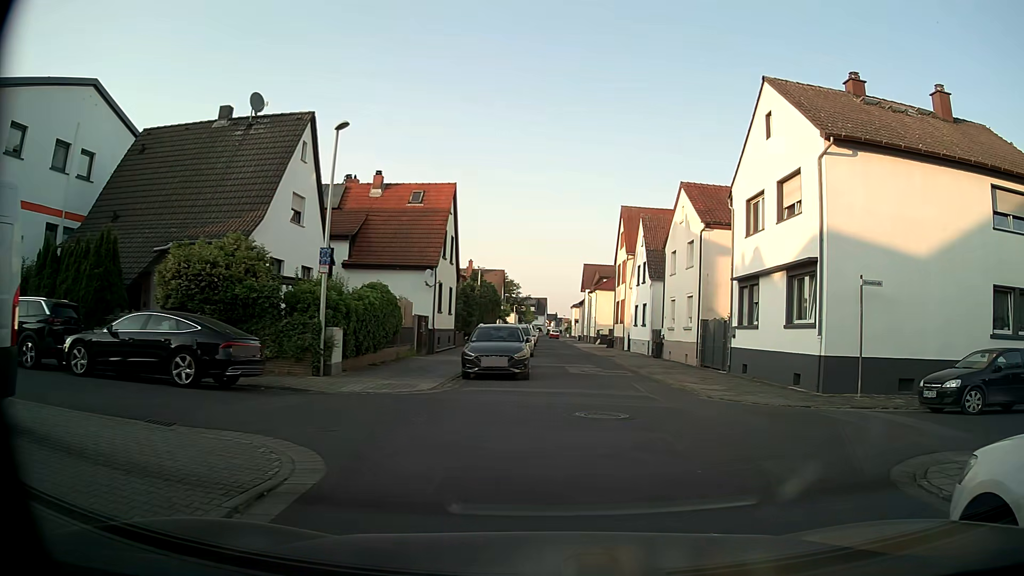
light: Day
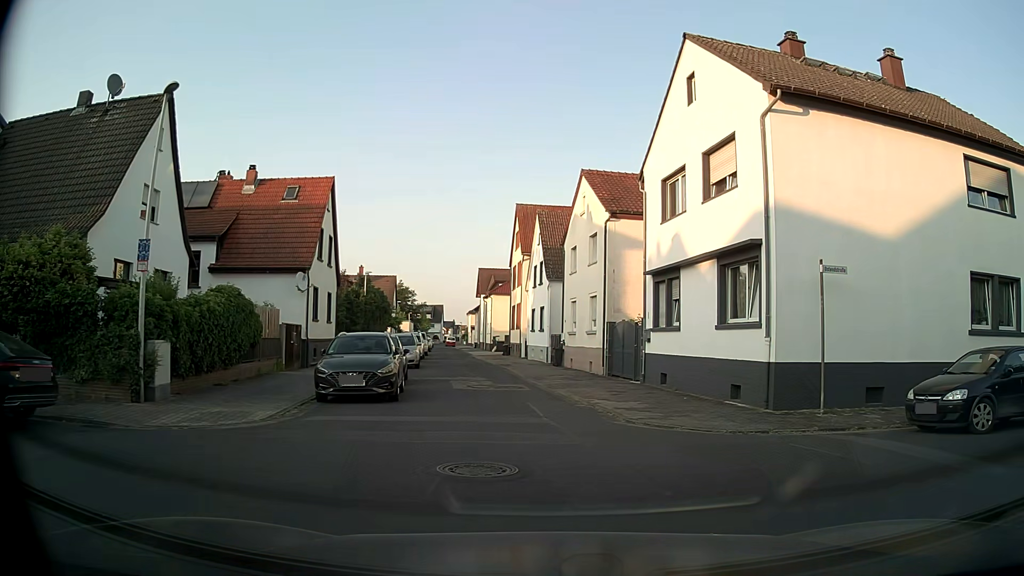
(+0.3, +3.6) m; +10°
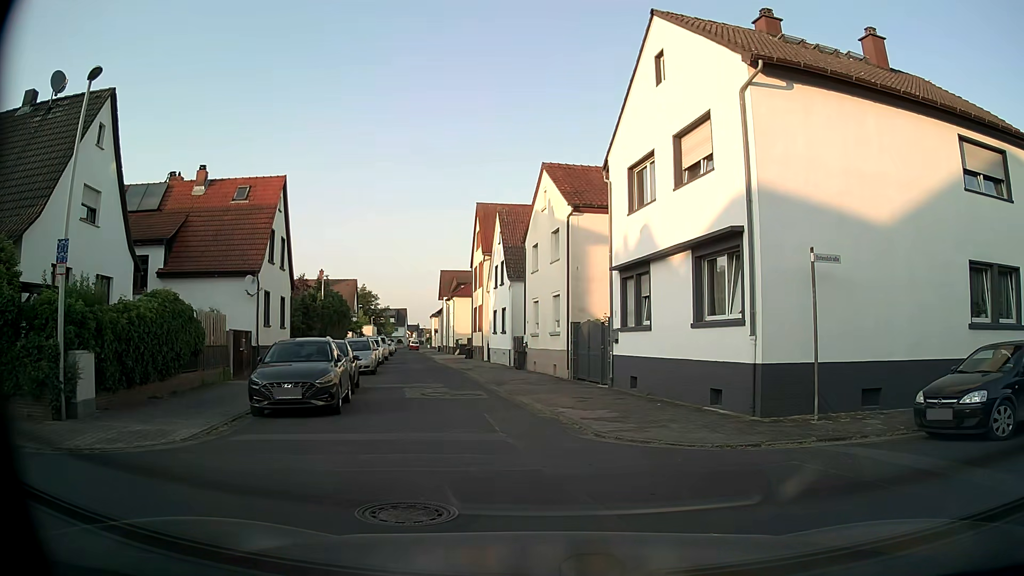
(0.0, +1.5) m; +4°
